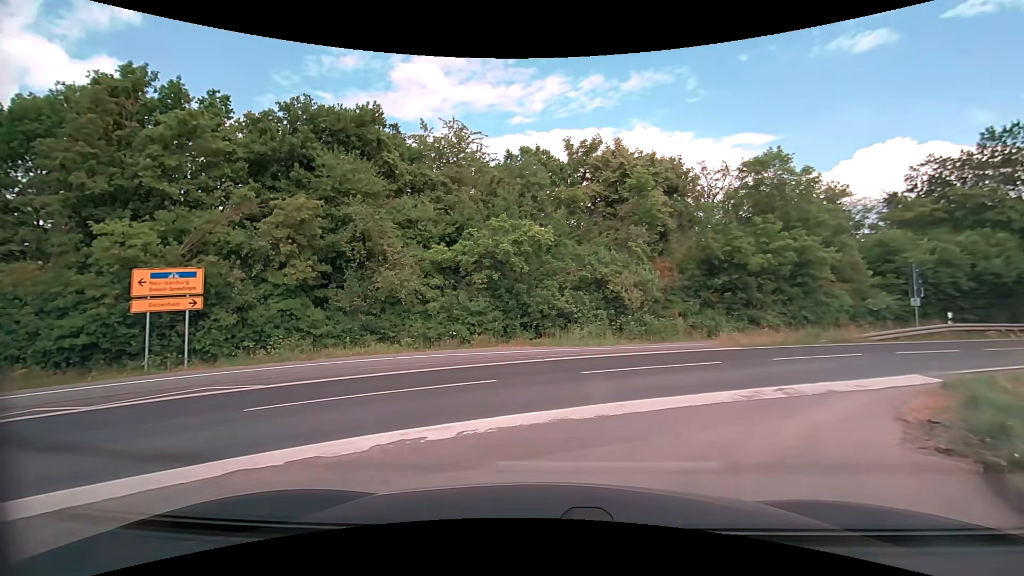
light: Day
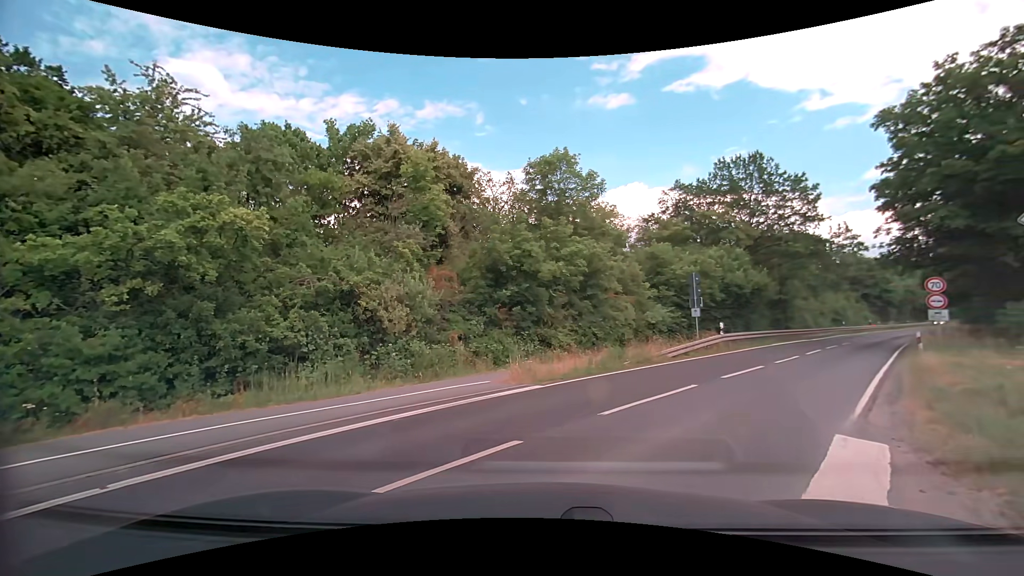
(+1.4, +7.2) m; +23°
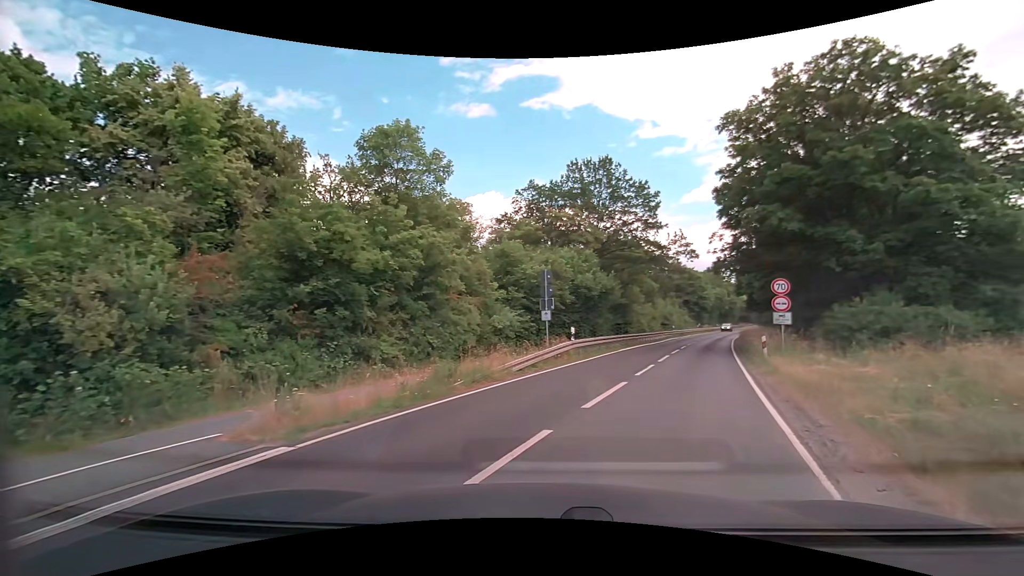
(+0.7, +4.9) m; +16°
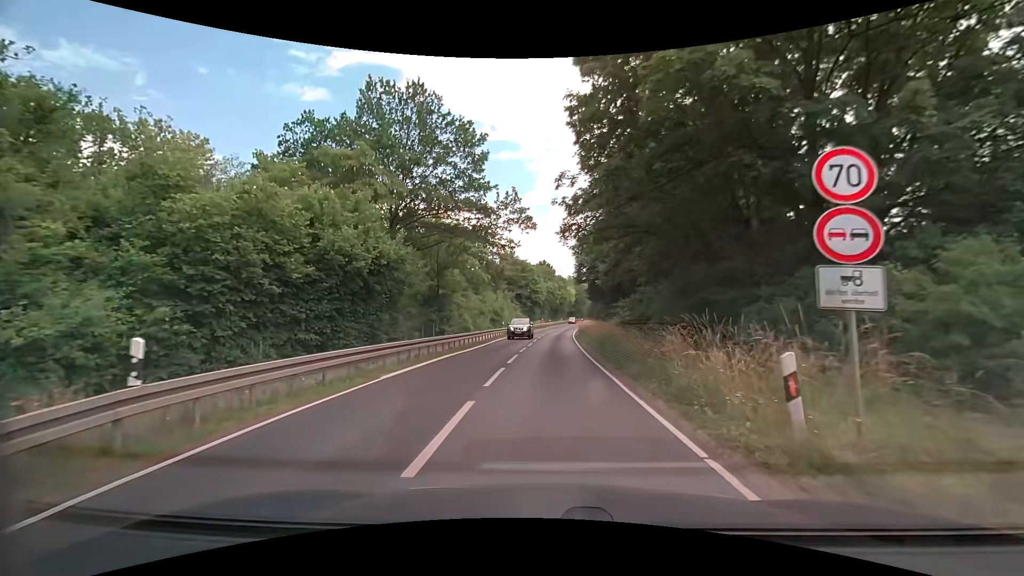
(+3.6, +15.8) m; +18°
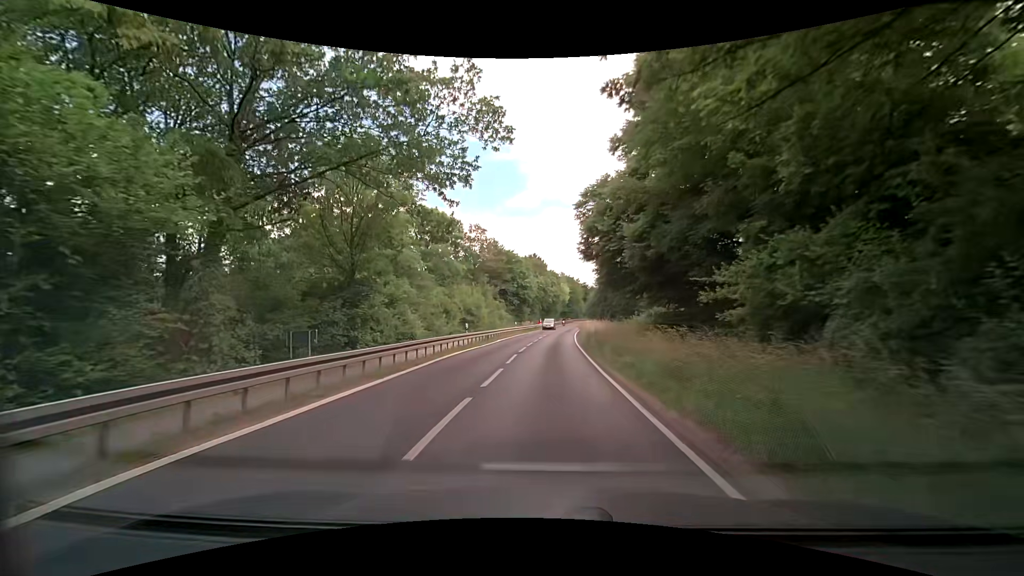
(+0.1, +17.9) m; +1°
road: secondary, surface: asphalt
(0, +10) (0, +20) (+1, +30) (+1, +40) (+2, +50) (+2, +60) (+3, +70) (+4, +80) (+5, +90) (+6, +100) m
